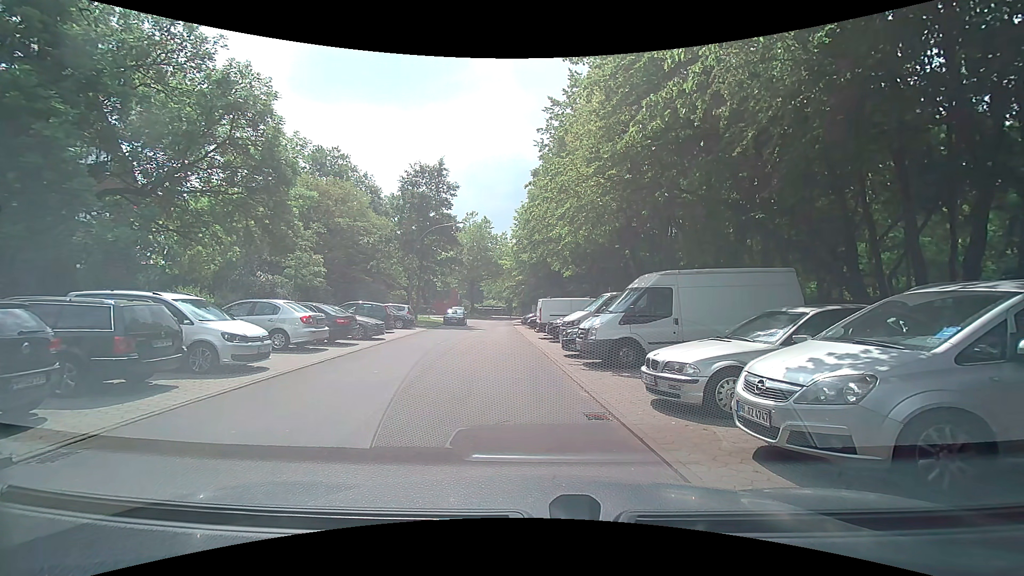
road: residential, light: Day
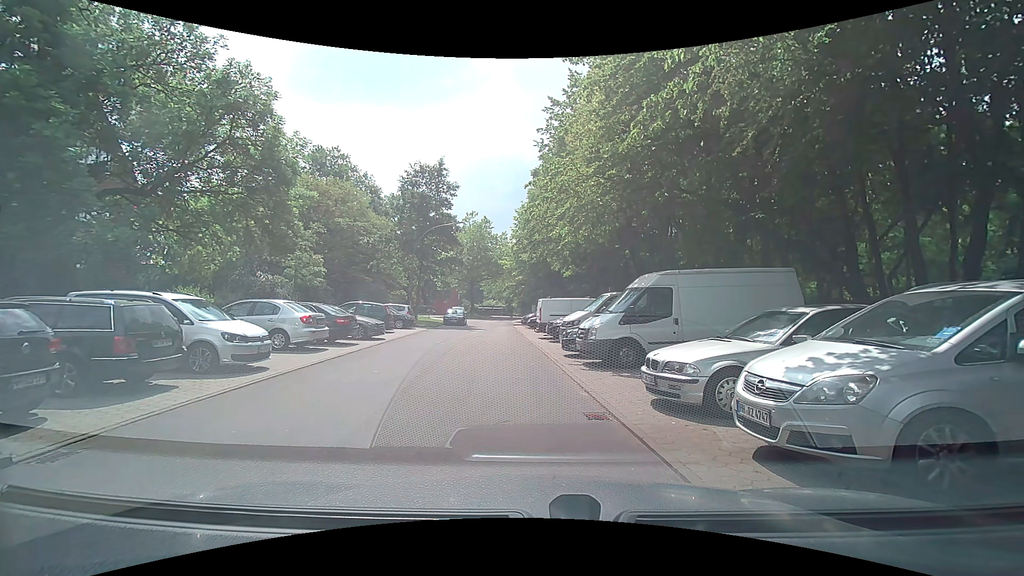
(0.0, 0.0) m; 0°
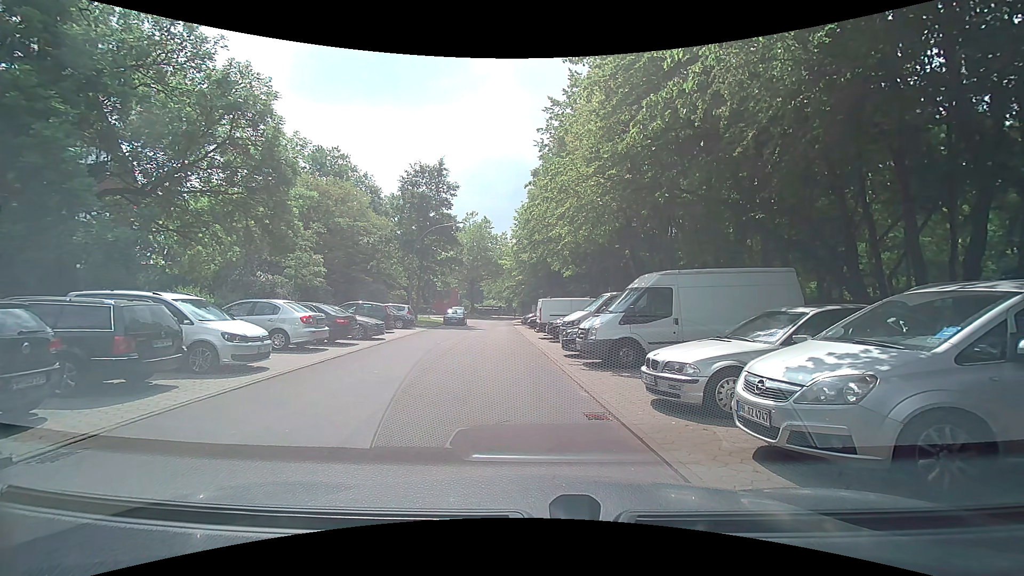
(0.0, 0.0) m; 0°
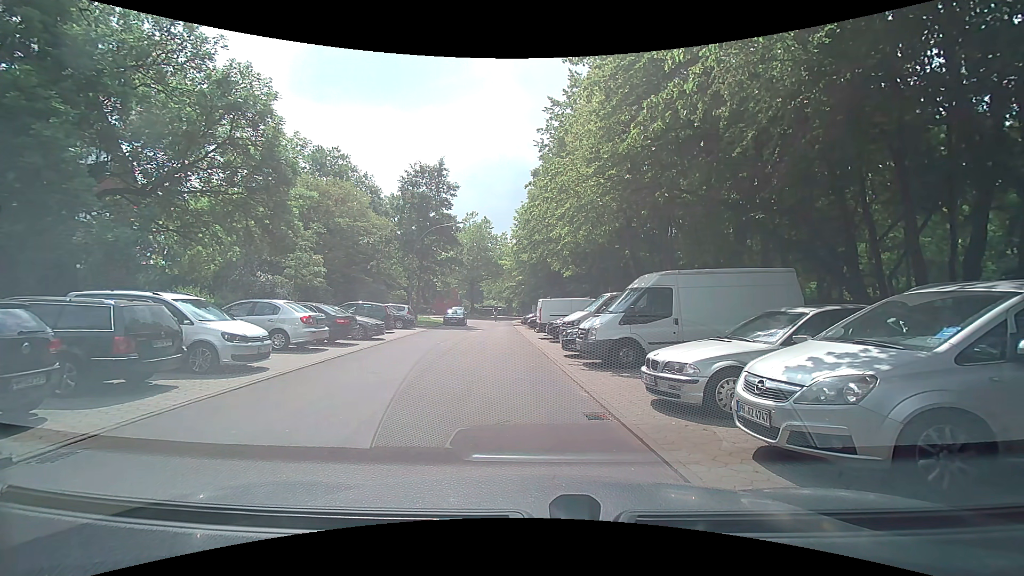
(0.0, 0.0) m; 0°
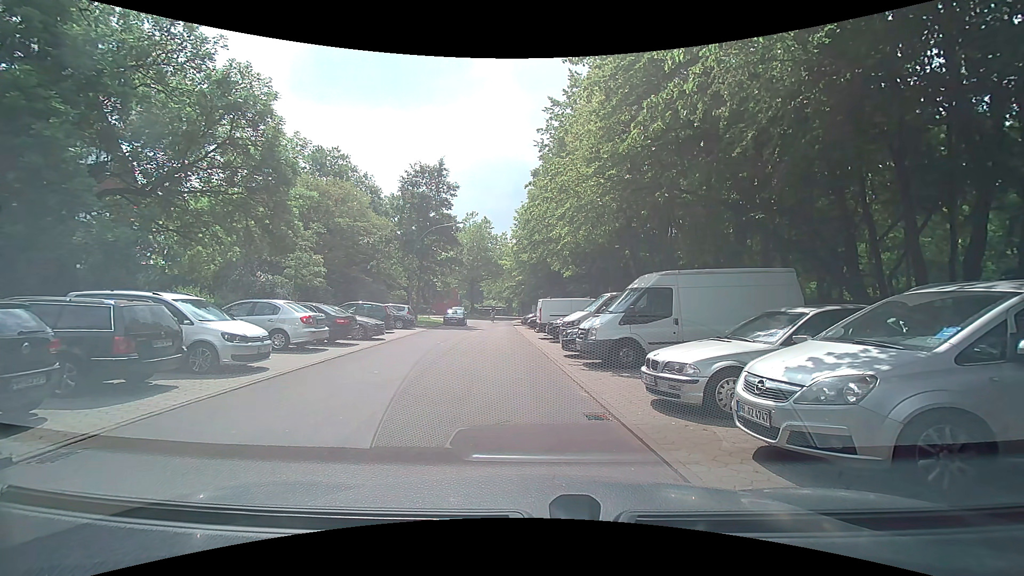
(0.0, 0.0) m; 0°
